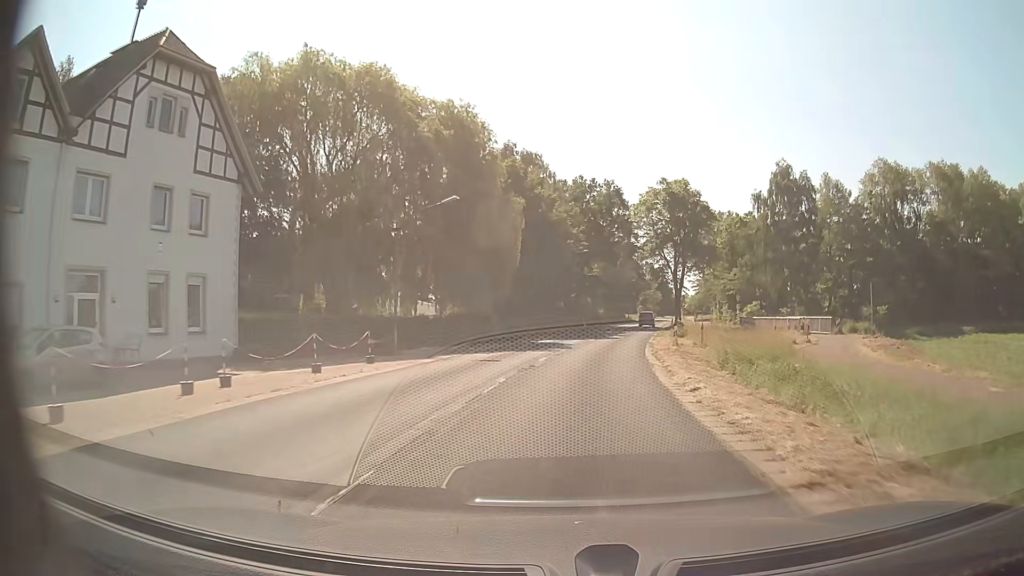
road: secondary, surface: asphalt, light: Day
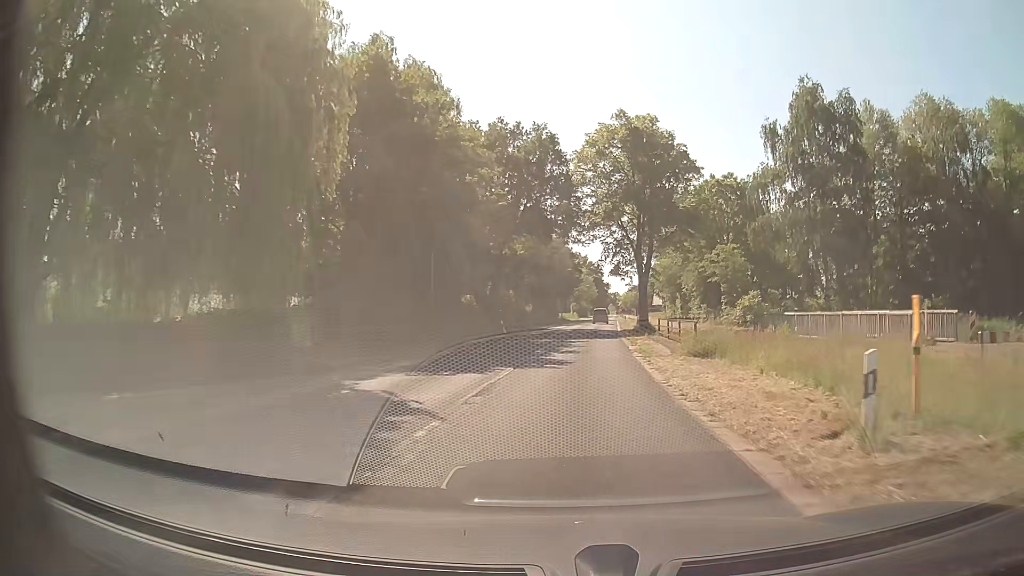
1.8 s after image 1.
(+1.5, +24.2) m; +6°
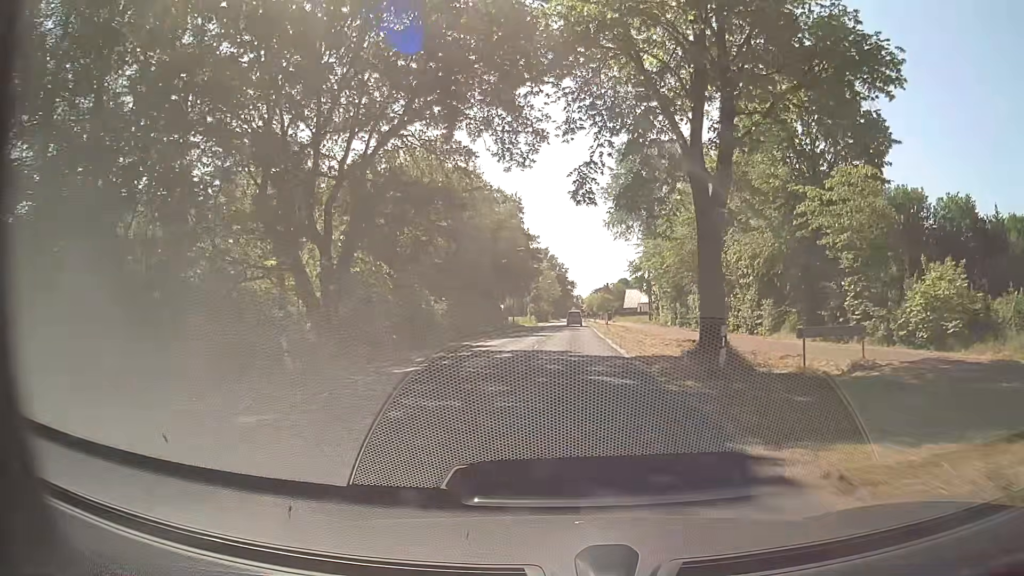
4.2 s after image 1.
(+1.2, +32.2) m; +4°
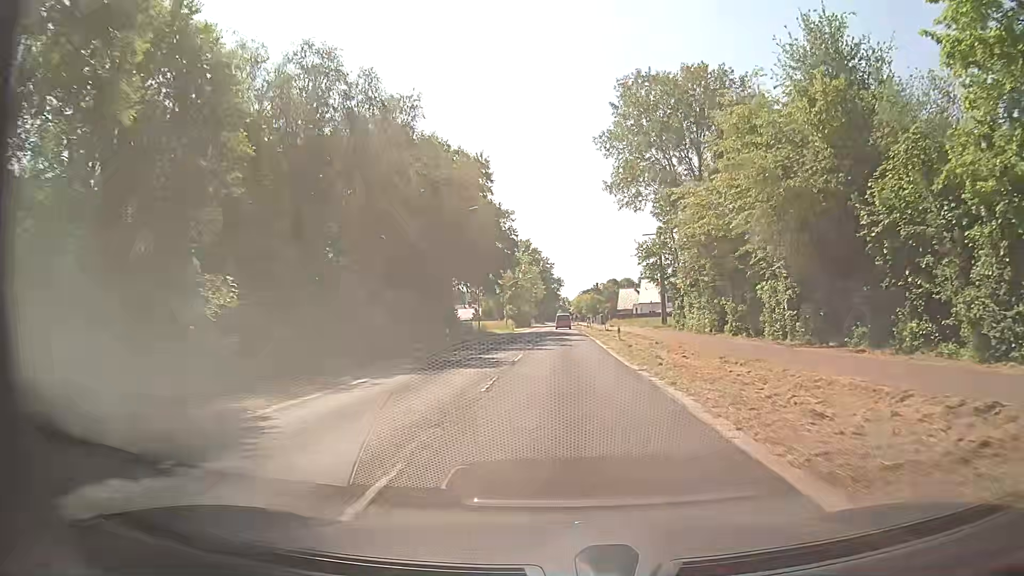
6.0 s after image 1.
(+0.3, +24.1) m; +1°
(0, +10) (0, +20) (0, +30) (0, +40) (0, +50) (+1, +60) (+1, +70) (+1, +80) (+1, +90) (+1, +100) m
